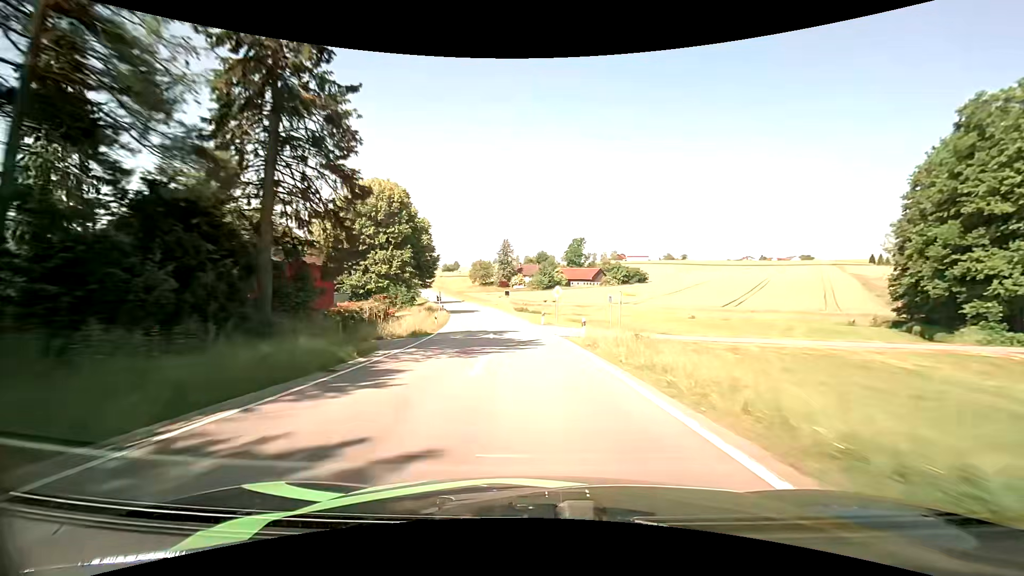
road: tertiary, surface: asphalt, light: Day
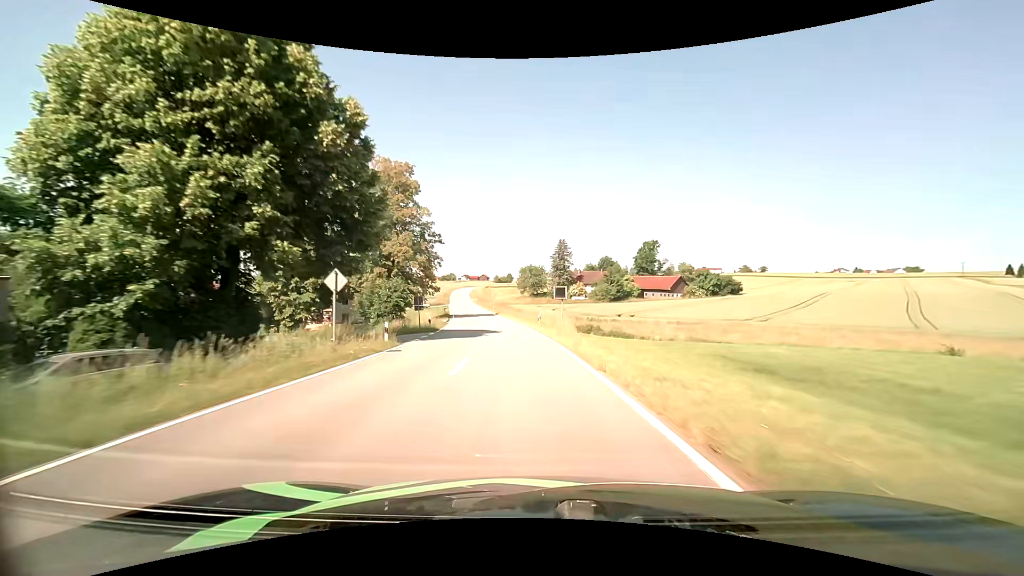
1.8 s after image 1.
(-2.0, +37.2) m; -7°
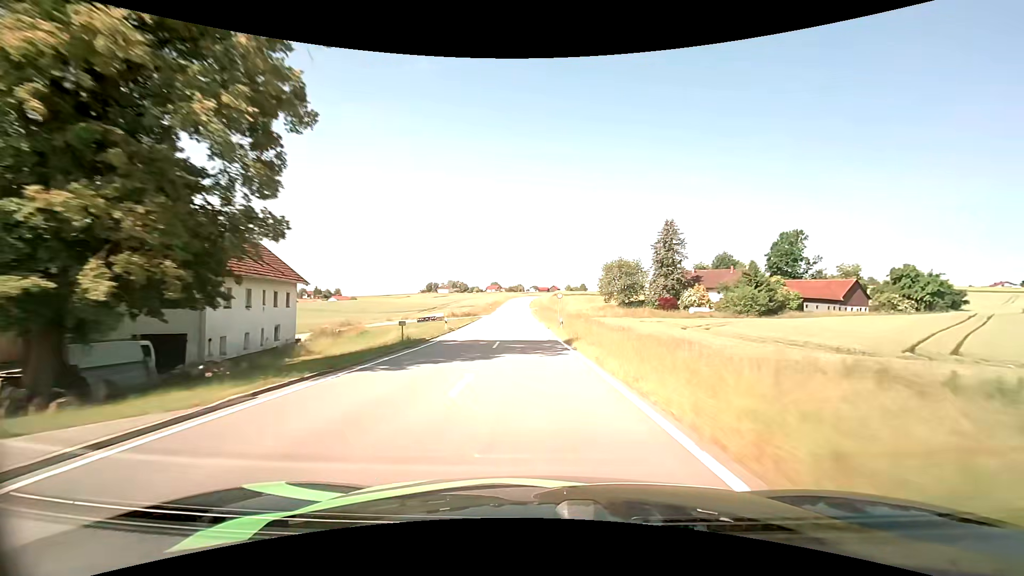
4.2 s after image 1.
(-4.4, +51.7) m; -8°
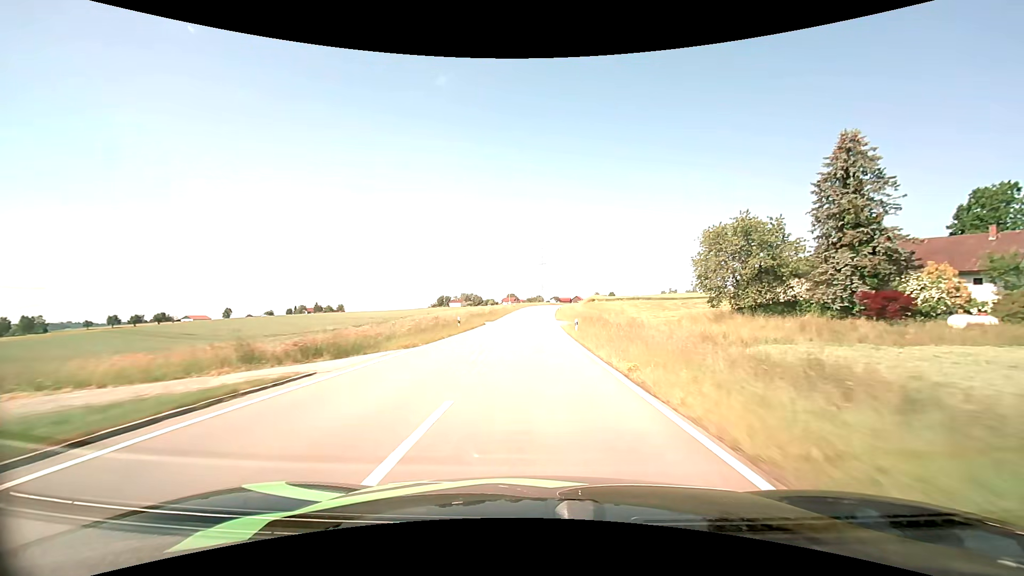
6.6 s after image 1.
(-1.7, +54.4) m; -2°
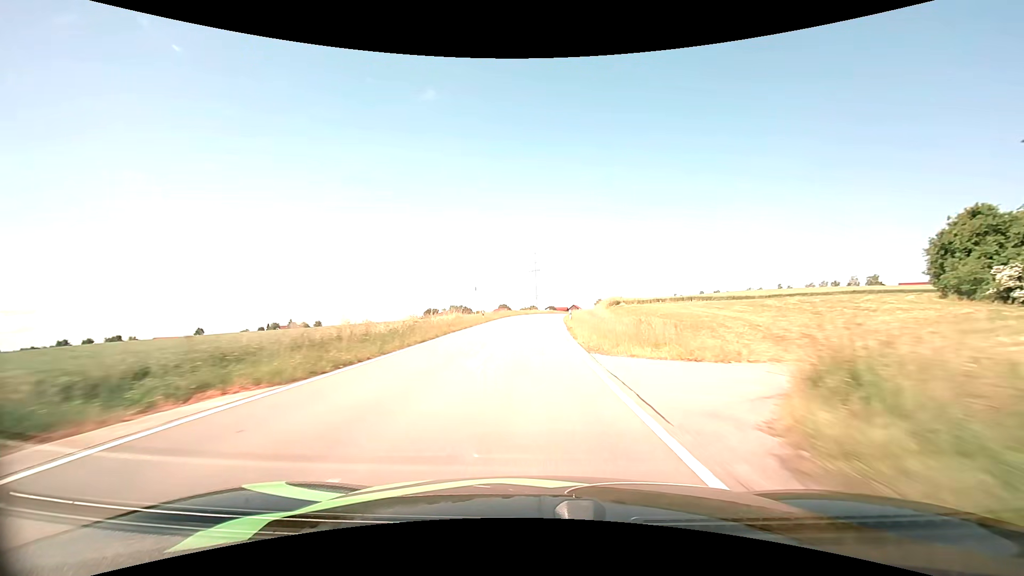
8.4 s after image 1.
(+0.3, +40.6) m; +1°
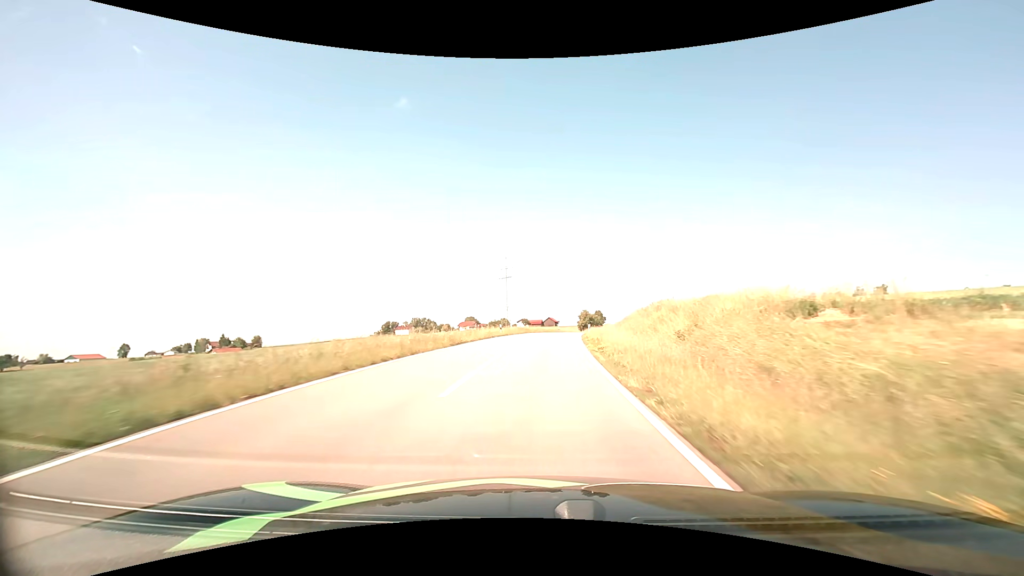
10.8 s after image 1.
(+1.1, +52.9) m; +3°
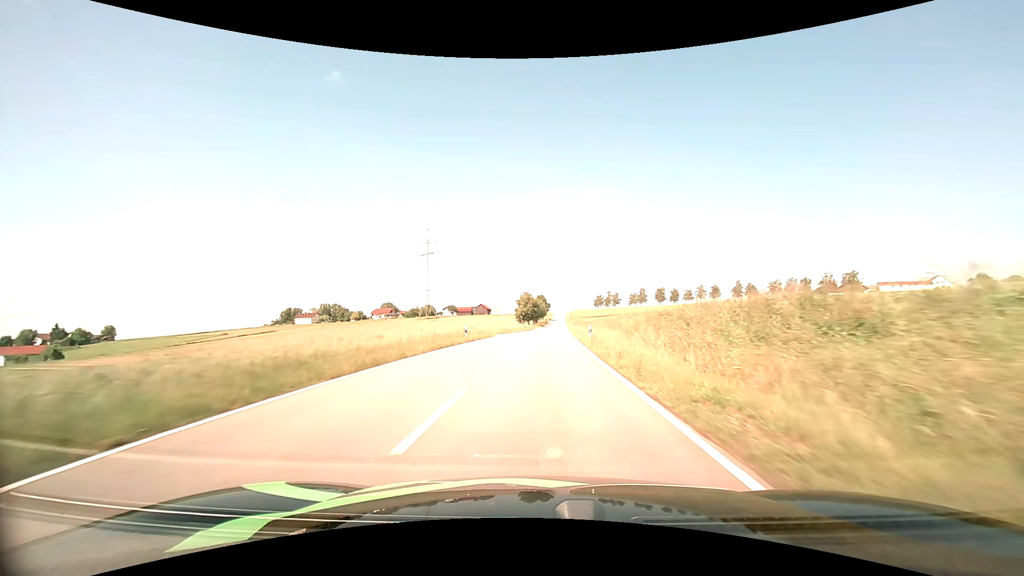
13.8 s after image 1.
(+4.5, +65.1) m; +7°
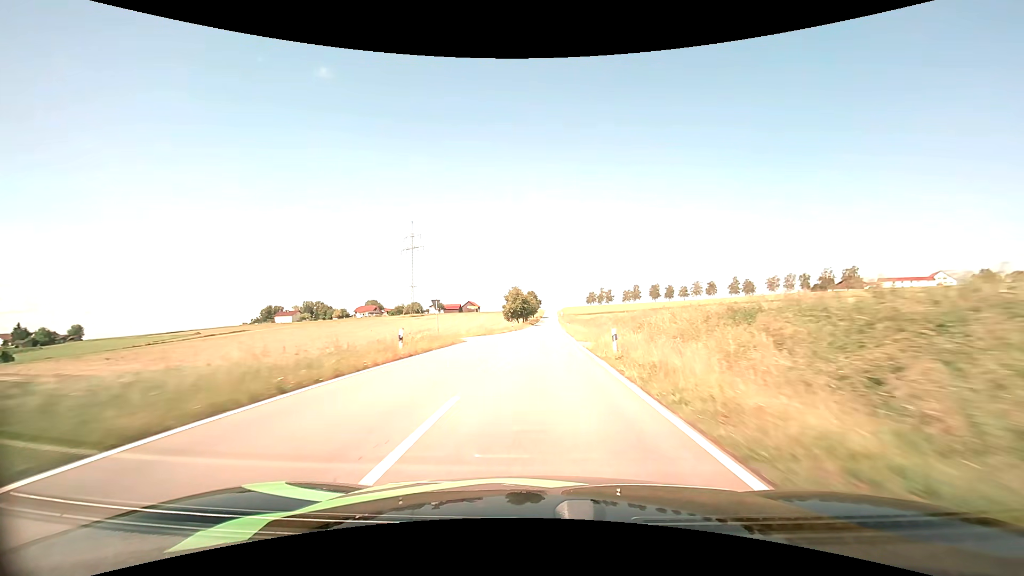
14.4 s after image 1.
(+0.2, +13.4) m; +1°
(0, +10) (0, +20) (0, +30) (+1, +40) (+1, +50) (+1, +60) (+2, +70) (+2, +80) (+3, +90) (+3, +100) m
